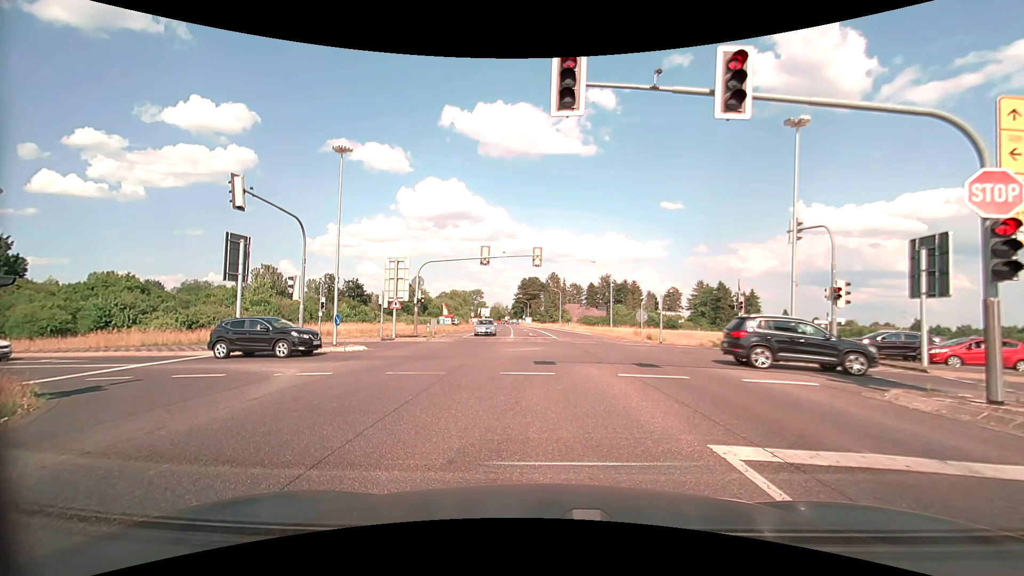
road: secondary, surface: asphalt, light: Day
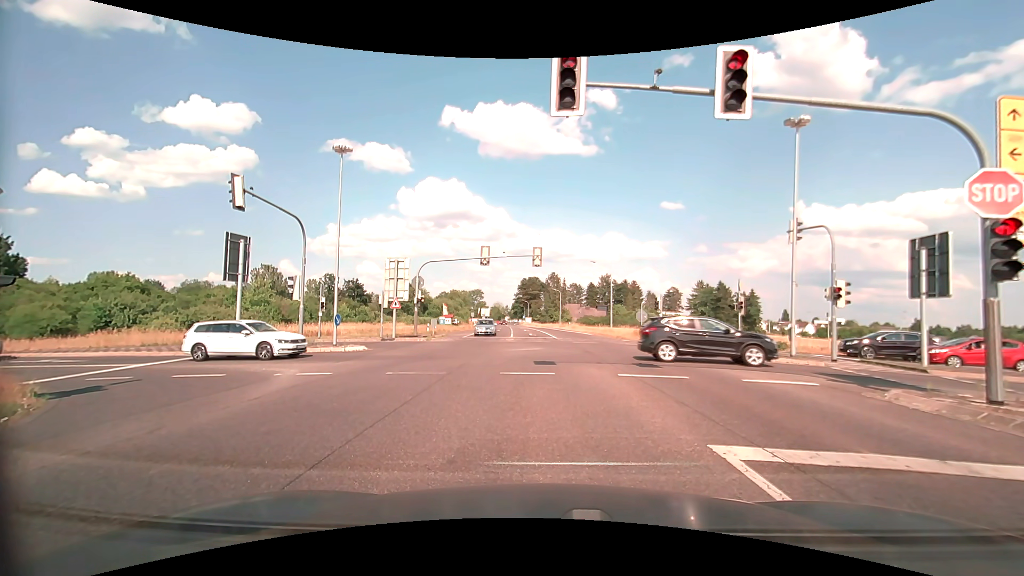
(0.0, 0.0) m; 0°
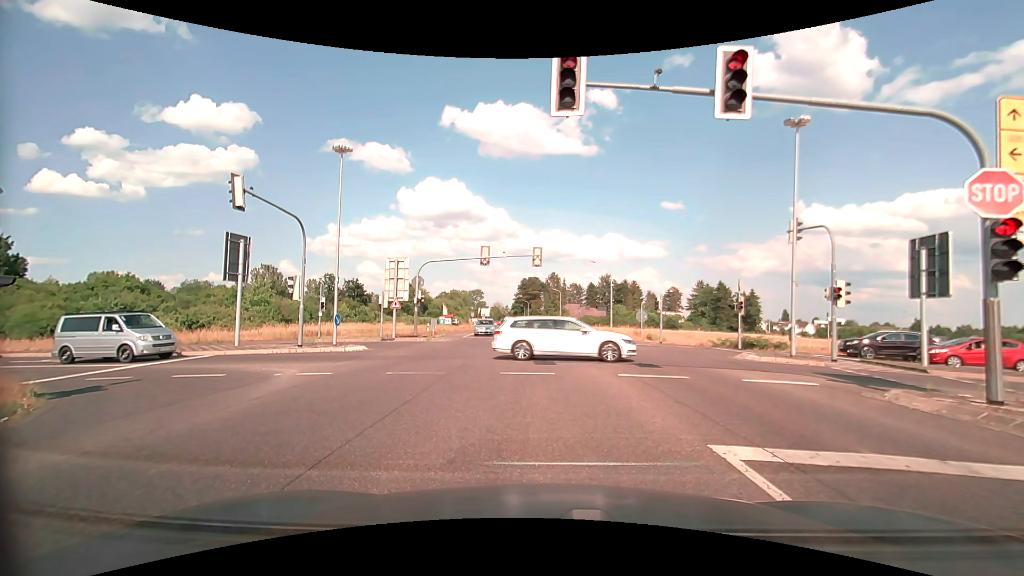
(0.0, 0.0) m; 0°
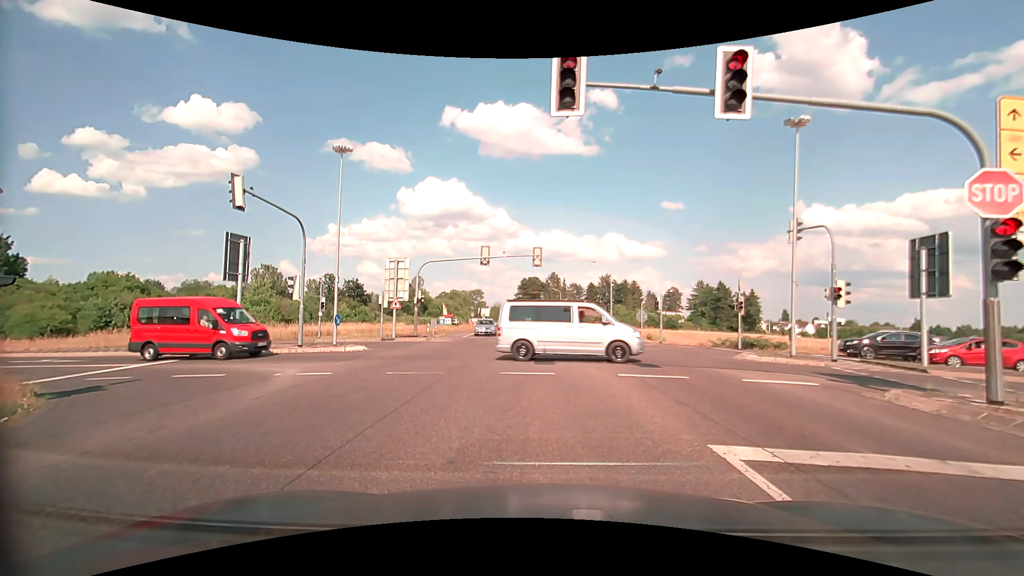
(0.0, 0.0) m; 0°
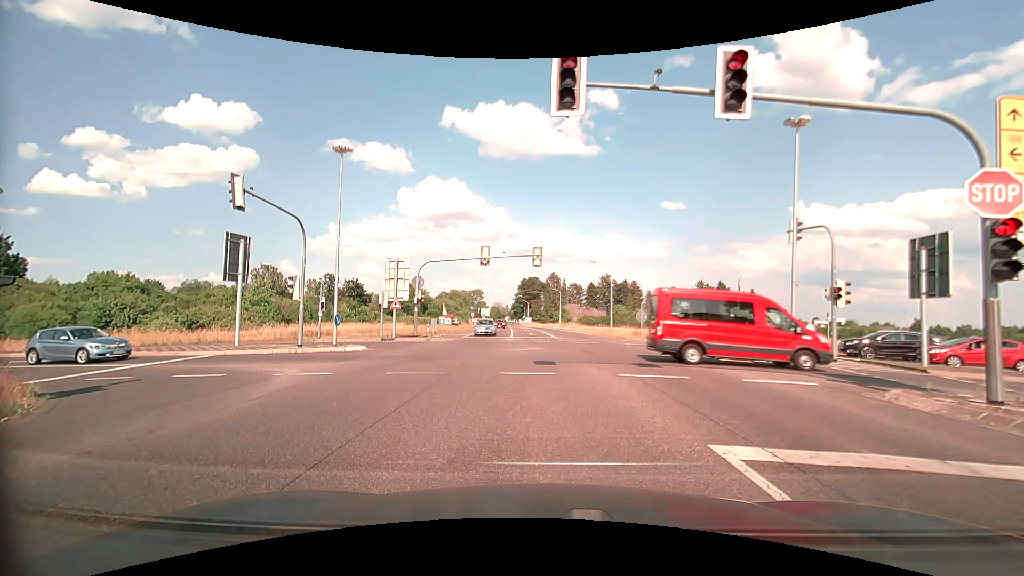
(0.0, 0.0) m; 0°
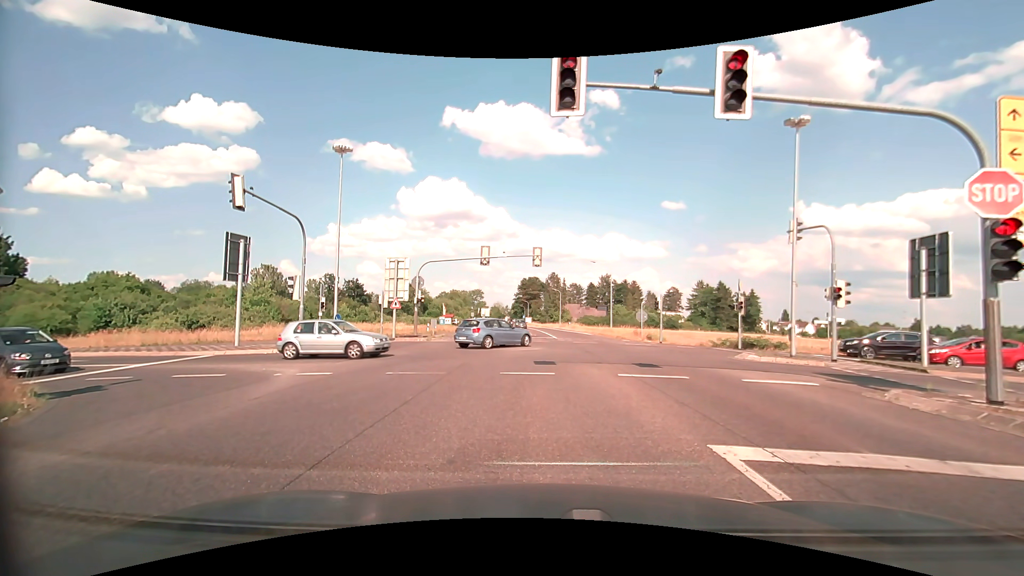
(0.0, 0.0) m; 0°
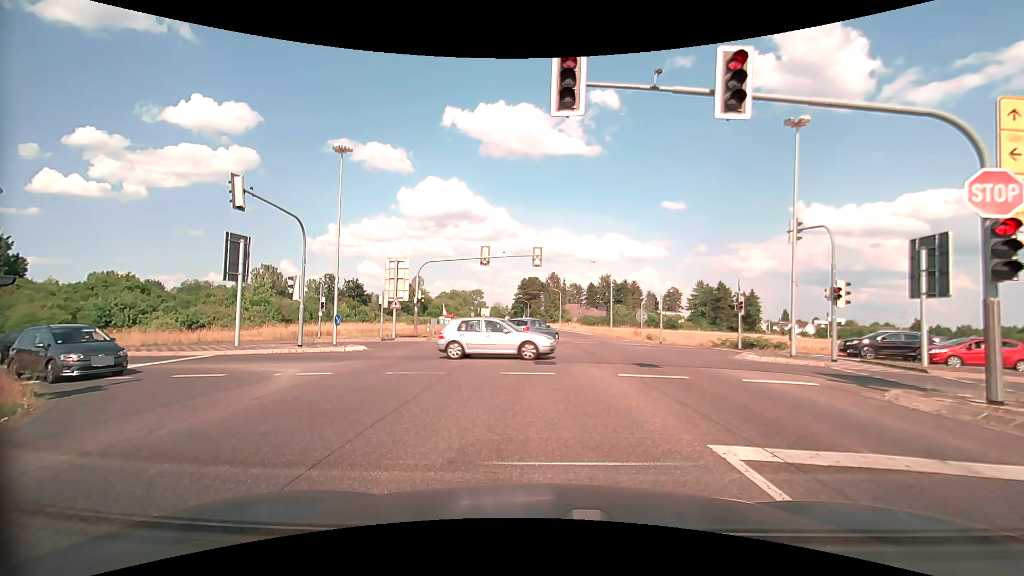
(0.0, 0.0) m; 0°
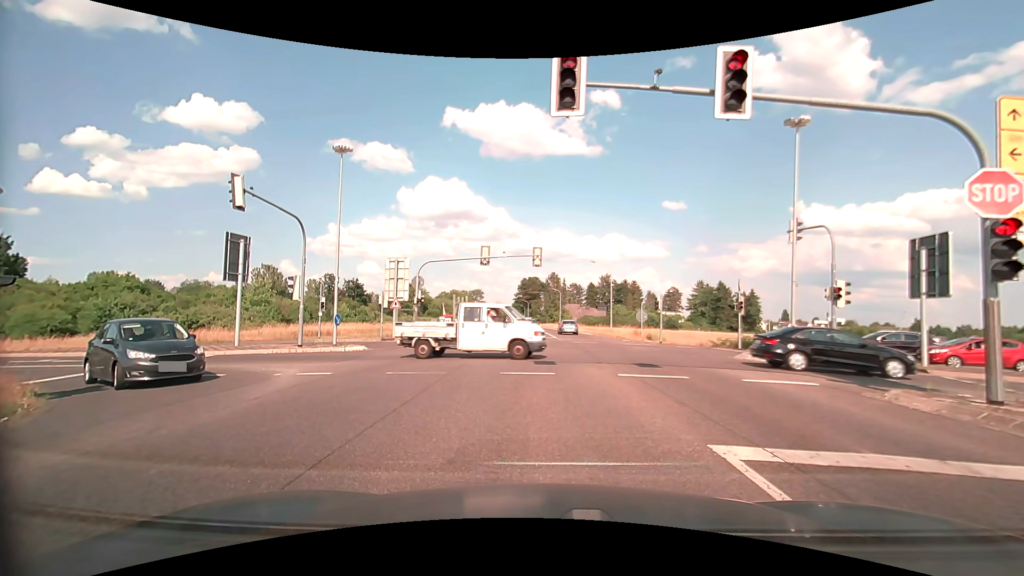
(0.0, 0.0) m; 0°
(0, +10) (0, +20) (-5, +29) (-14, +32) (-24, +32) (-34, +31) (-44, +30) (-54, +30) (-64, +30) (-74, +30) m
